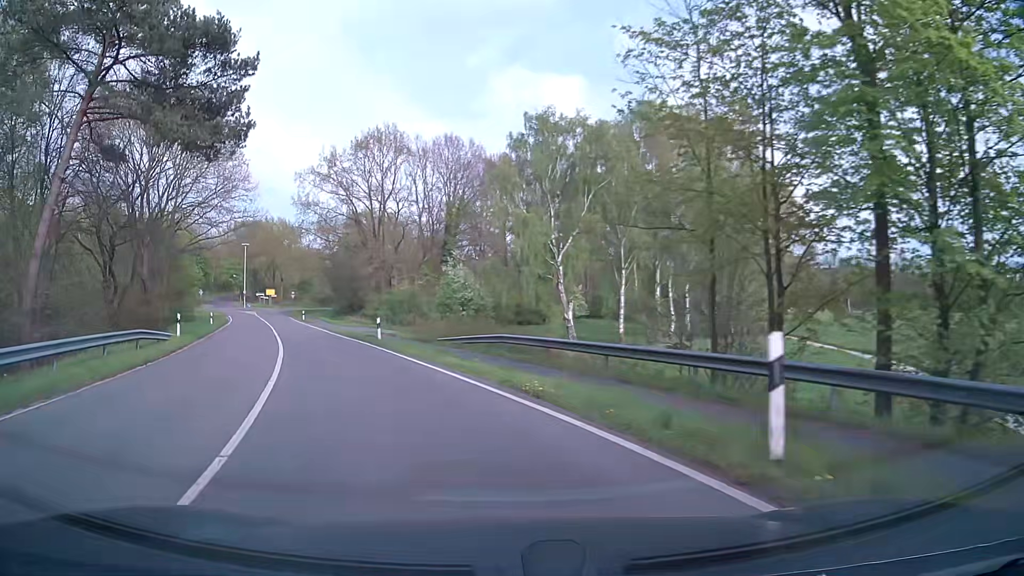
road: primary_link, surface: asphalt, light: Day
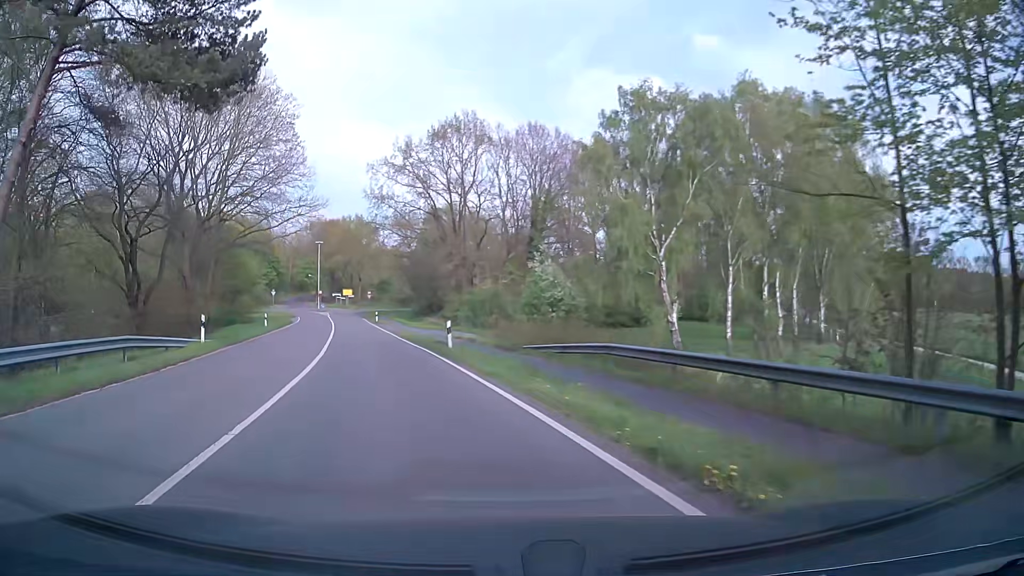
(-0.4, +5.9) m; -7°
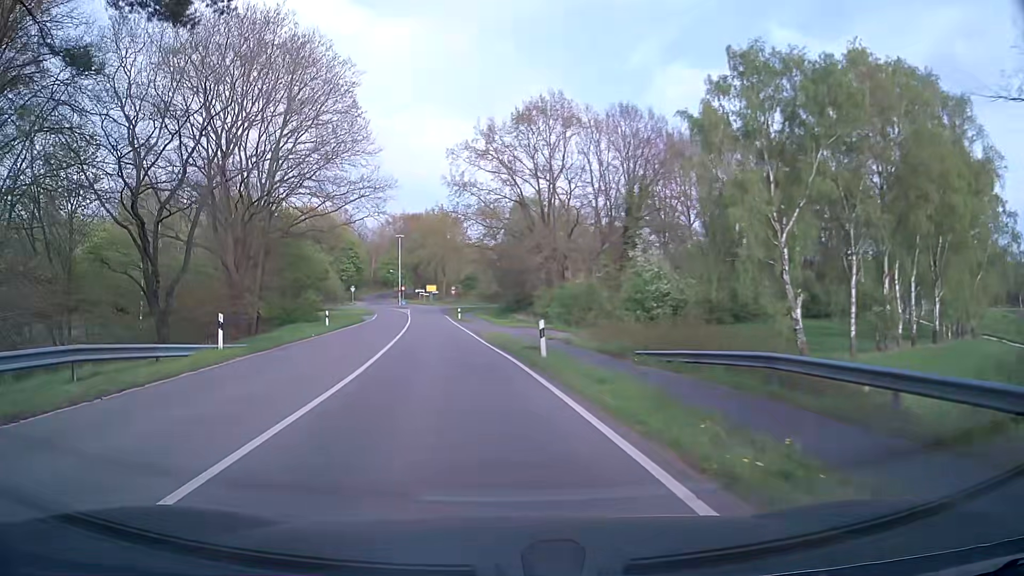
(-0.3, +5.9) m; -7°
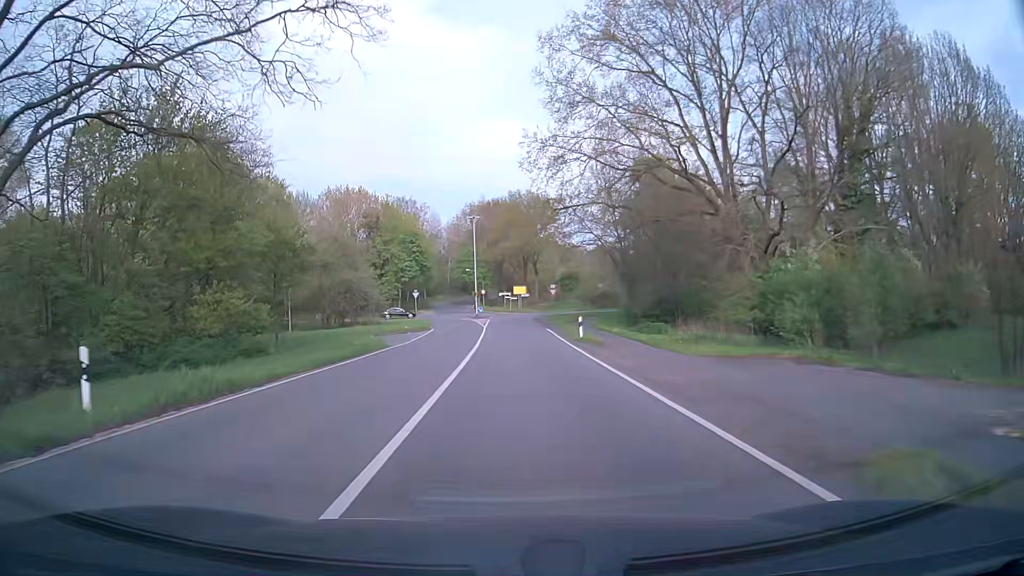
(-3.6, +31.0) m; -8°
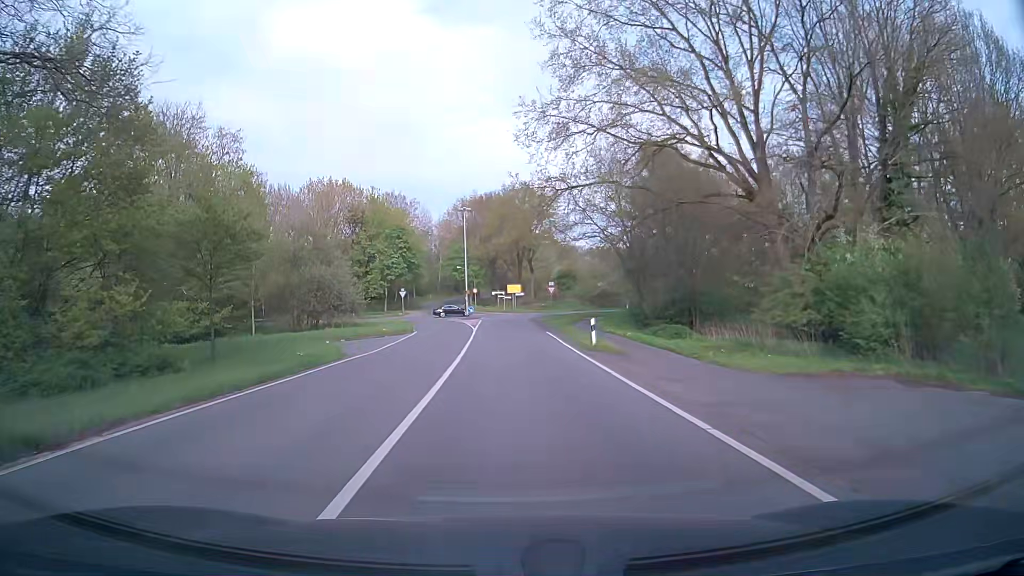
(0.0, +6.5) m; 0°
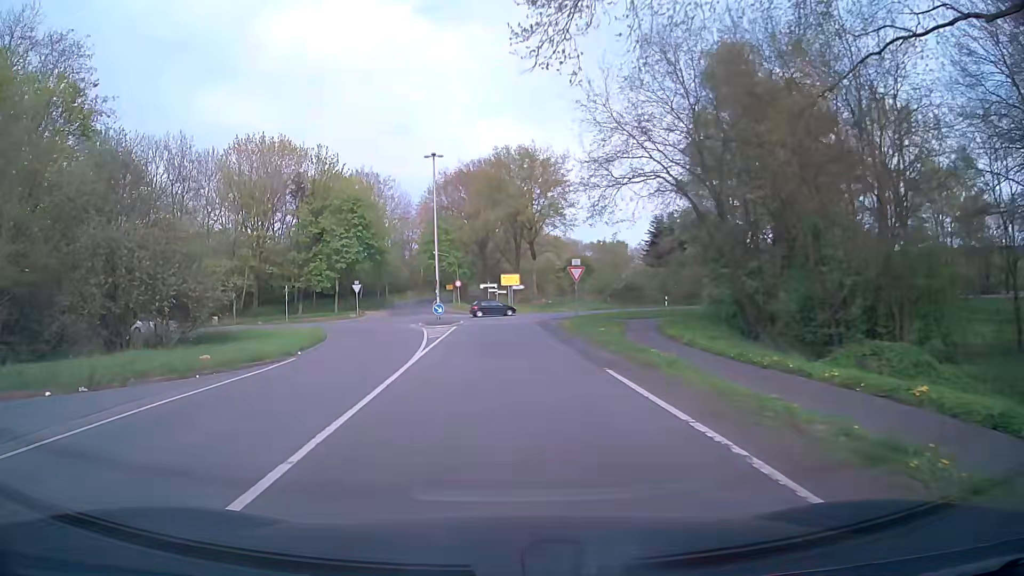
(+0.5, +25.3) m; +1°
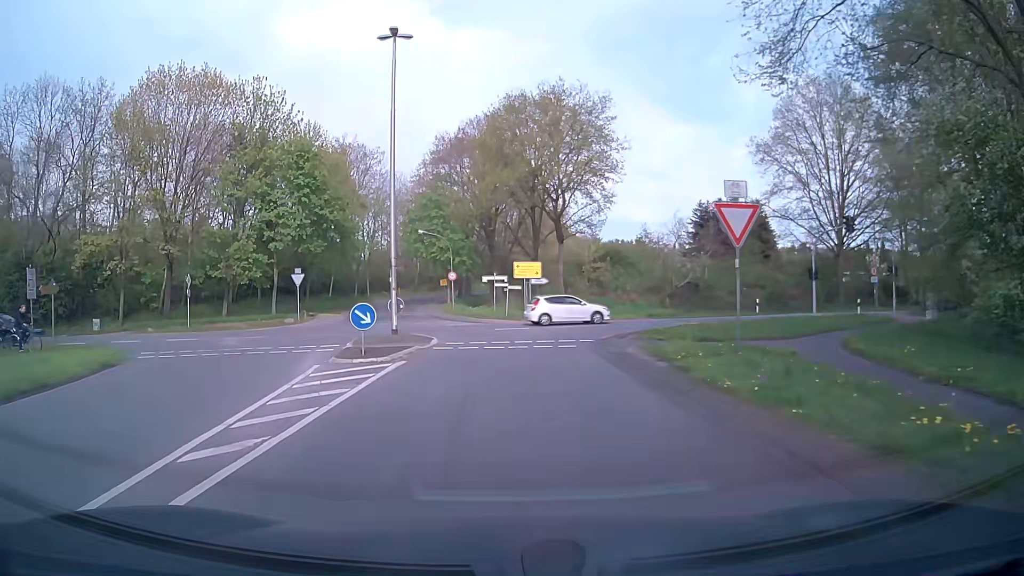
(-0.3, +22.2) m; -1°
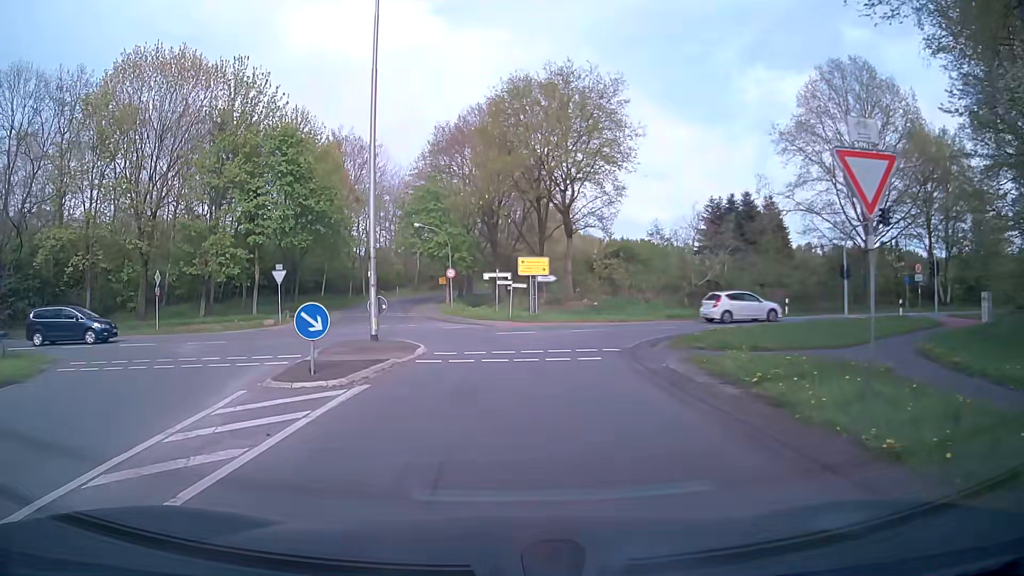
(0.0, +4.3) m; 0°
